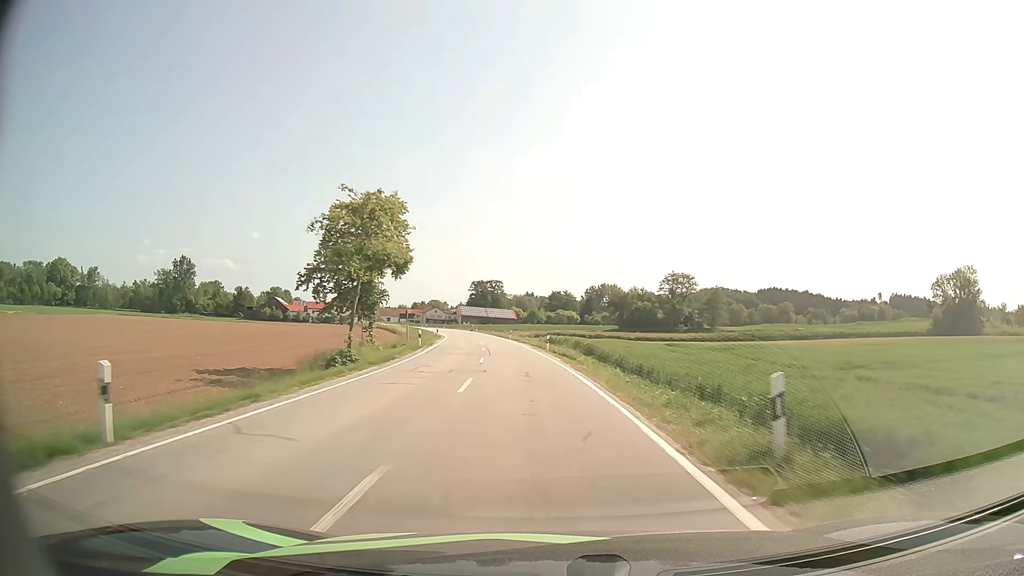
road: secondary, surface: asphalt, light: Day
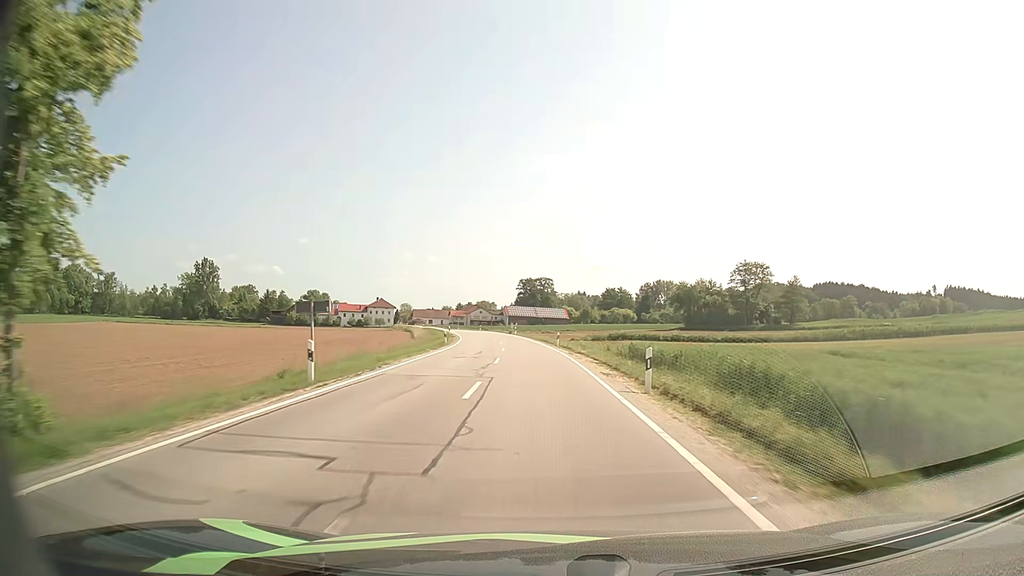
(-0.8, +24.7) m; -4°
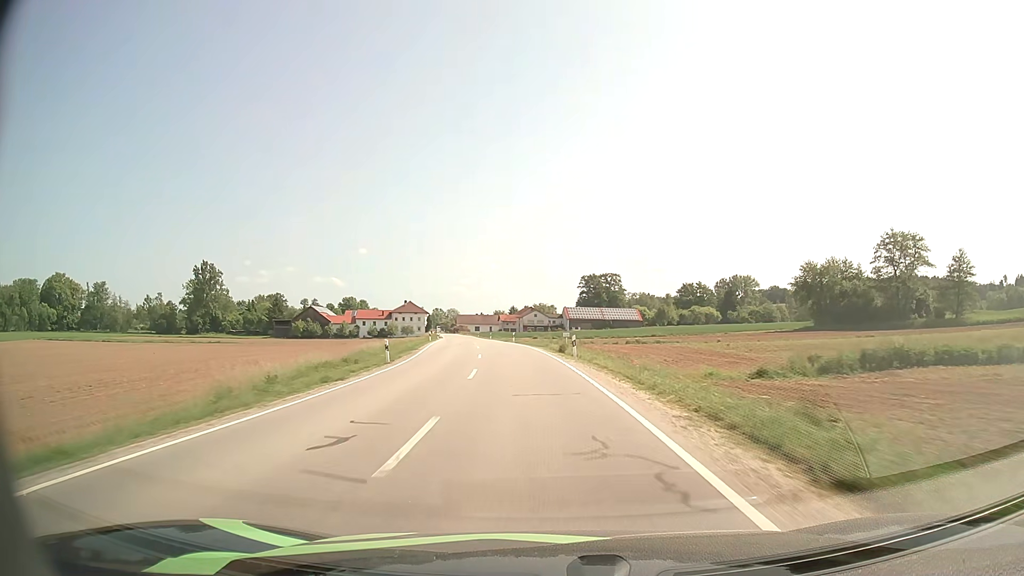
(-2.5, +51.3) m; -6°
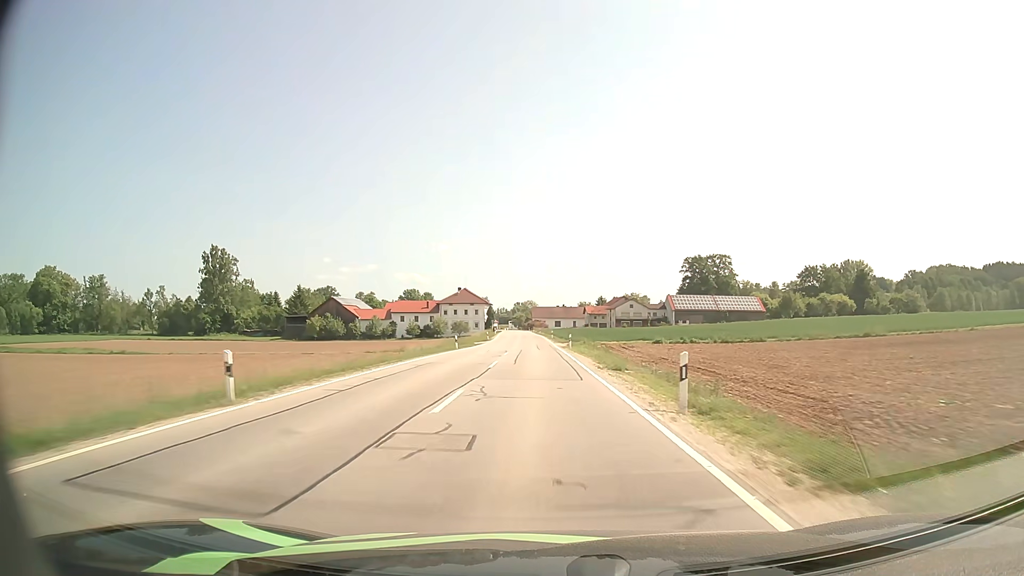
(-3.9, +53.5) m; -7°
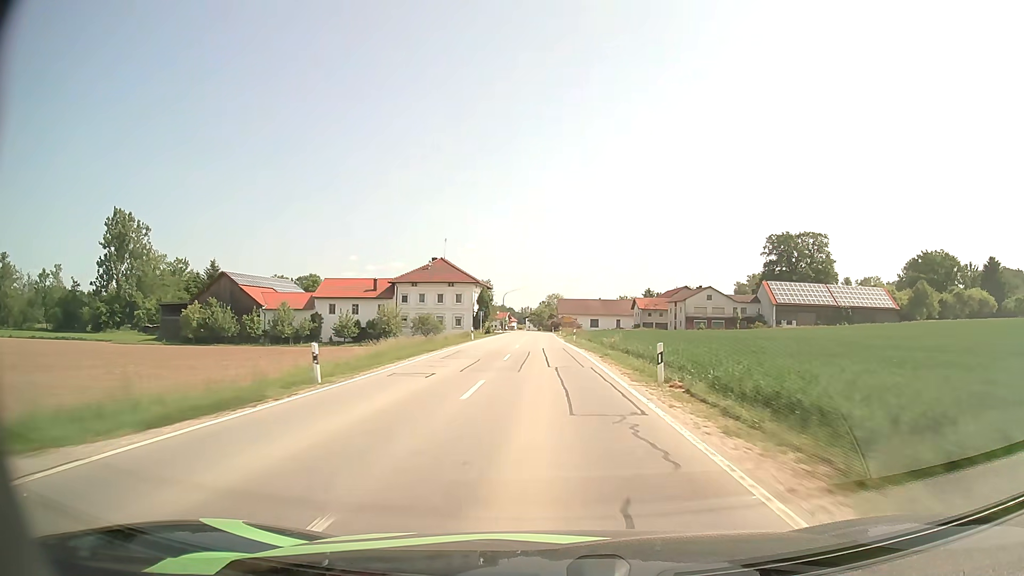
(-1.6, +66.2) m; -2°
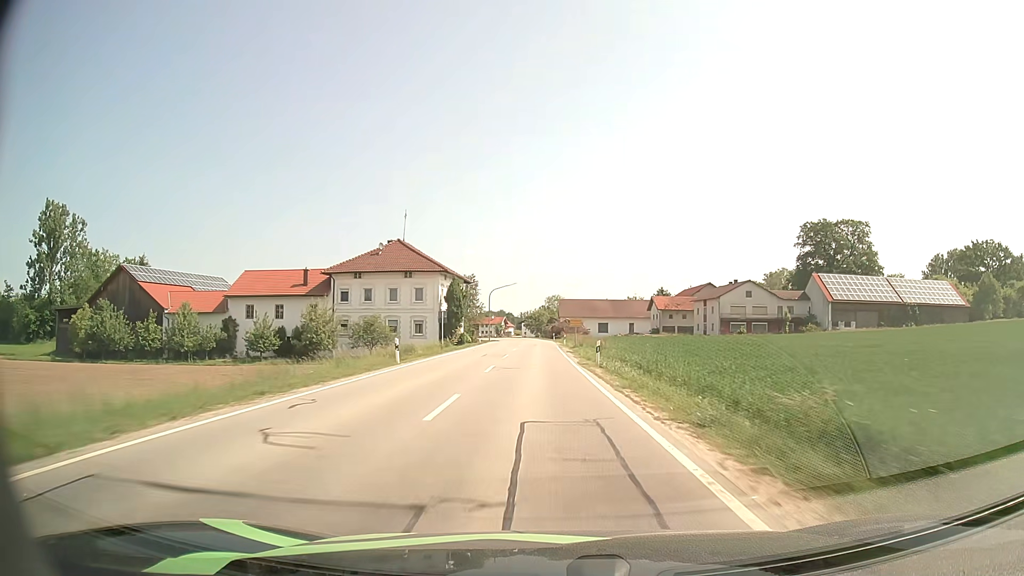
(+0.1, +25.6) m; 0°
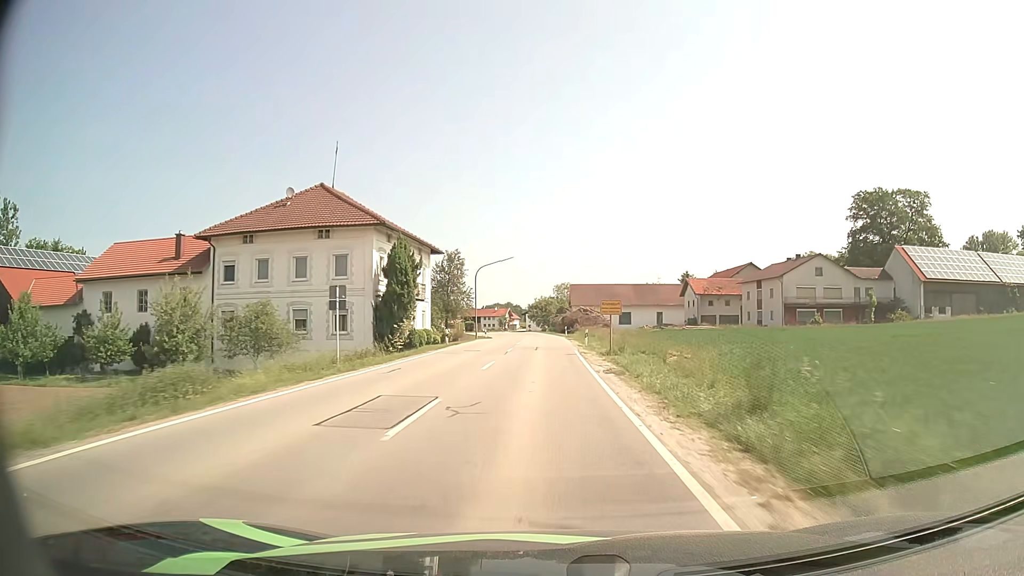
(-0.1, +24.5) m; -1°
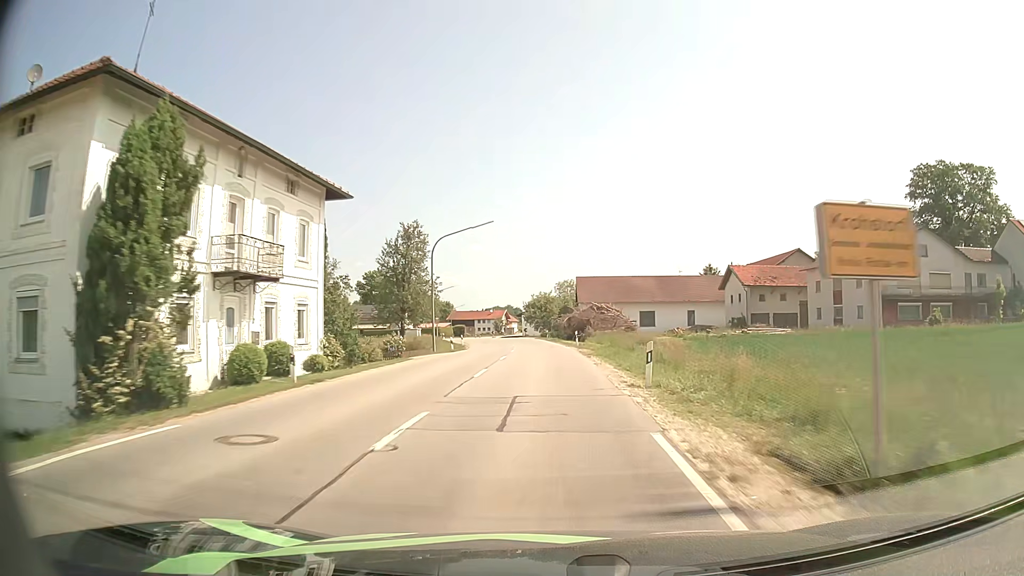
(0.0, +23.5) m; 0°
(0, +10) (0, +20) (0, +30) (-1, +40) (-1, +50) (-2, +60) (-4, +70) (-6, +80) (-8, +89) (-11, +99) m
